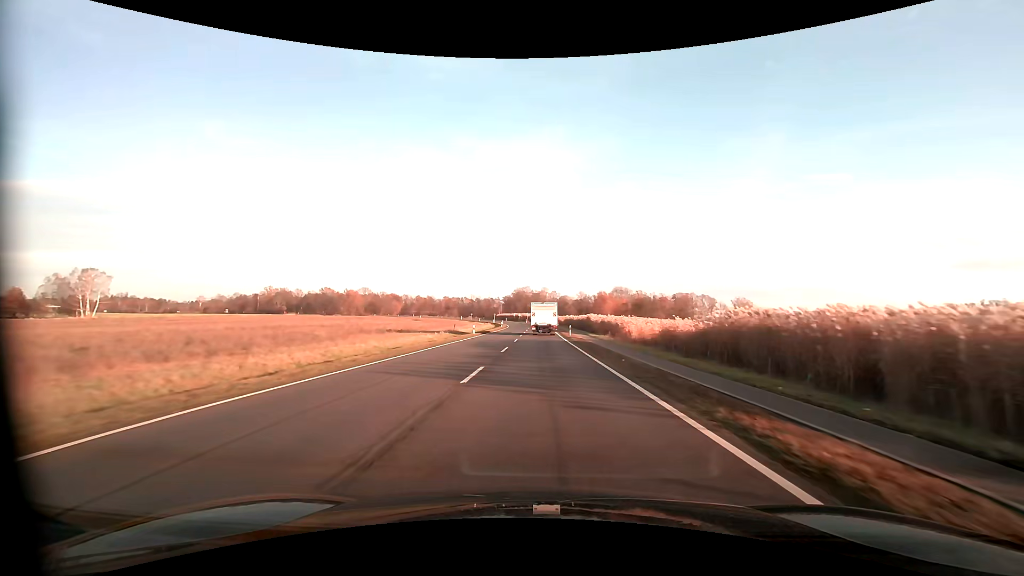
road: primary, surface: asphalt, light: Day
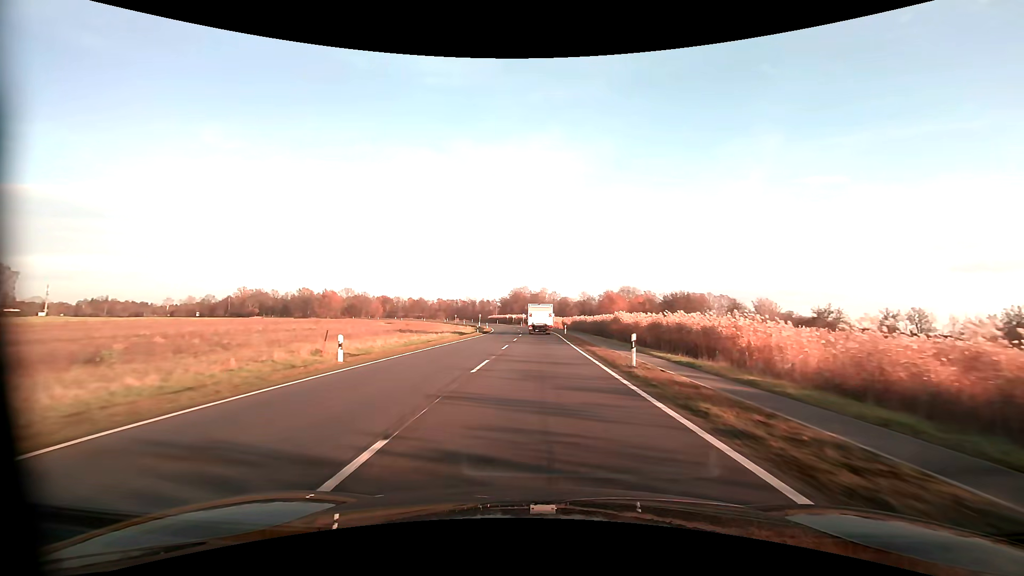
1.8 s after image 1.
(+0.2, +33.8) m; 0°
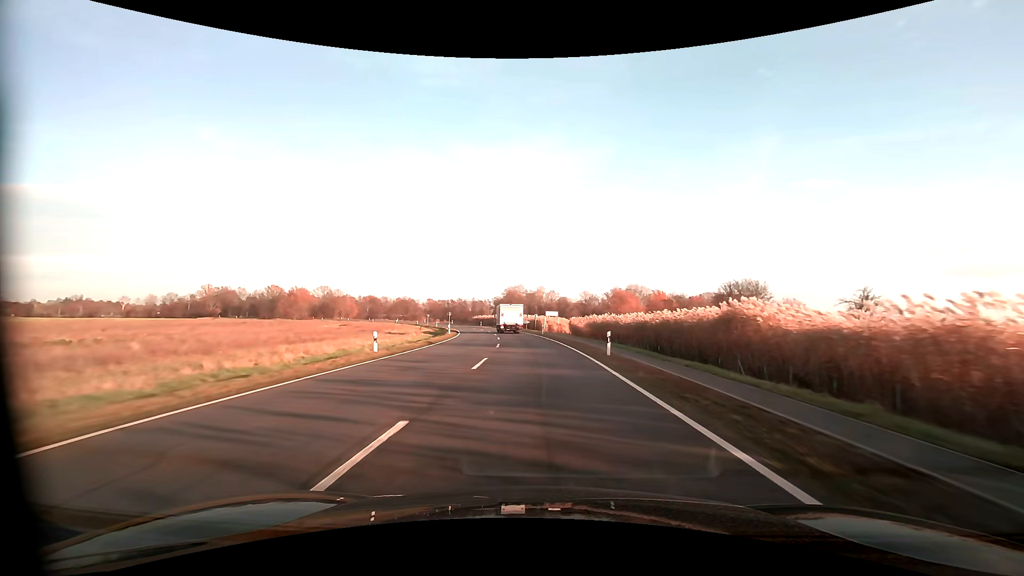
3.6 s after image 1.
(0.0, +35.1) m; 0°
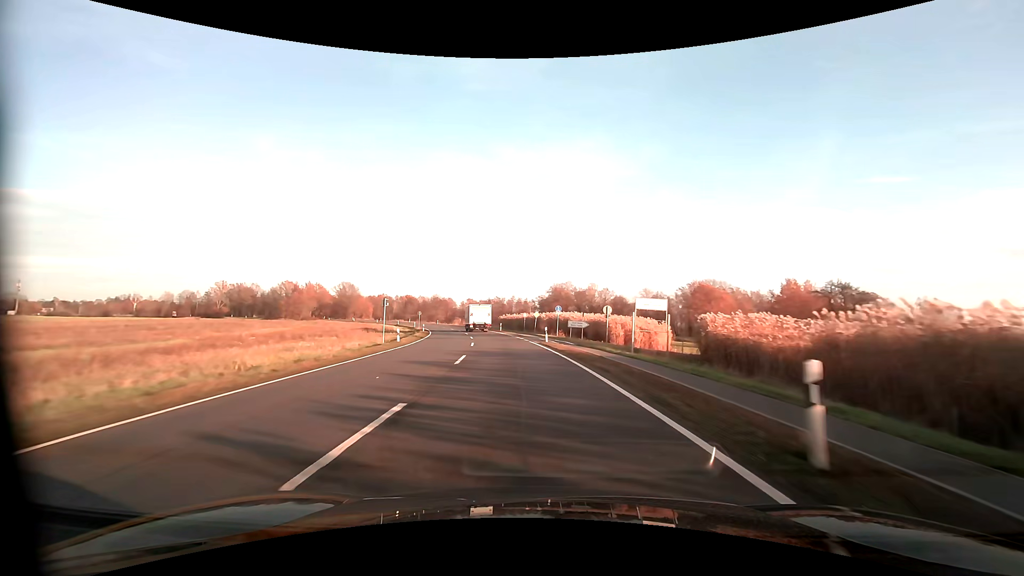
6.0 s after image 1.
(-1.4, +46.7) m; -5°
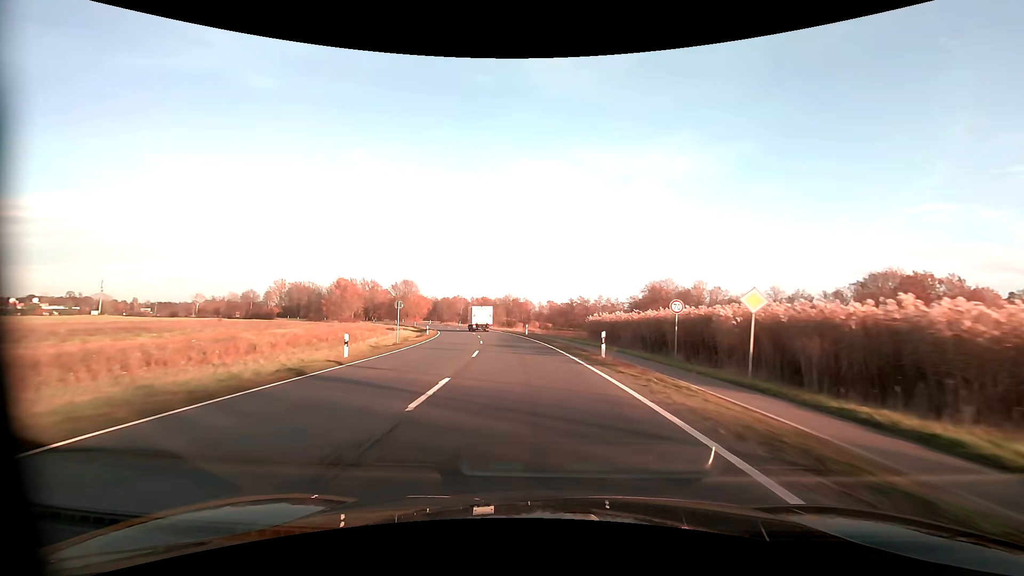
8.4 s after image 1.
(-3.7, +44.5) m; -9°
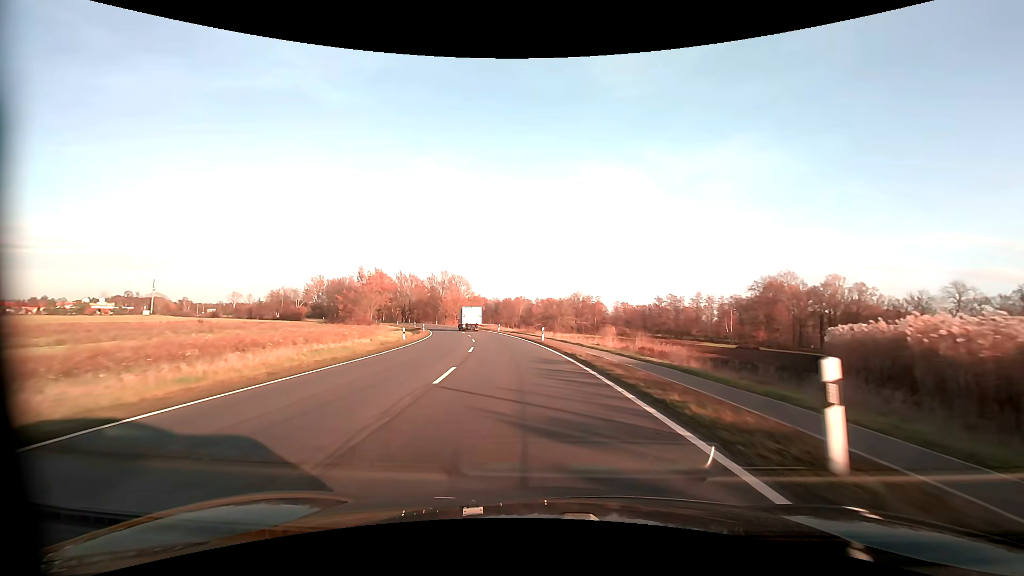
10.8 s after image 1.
(-3.0, +44.9) m; -8°
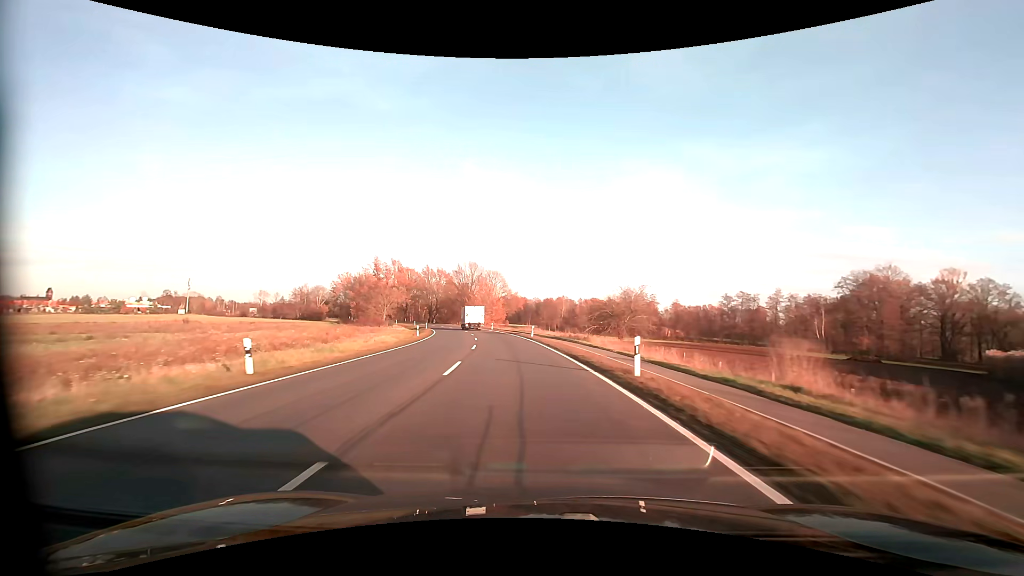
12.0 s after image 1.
(-0.9, +22.8) m; -5°
